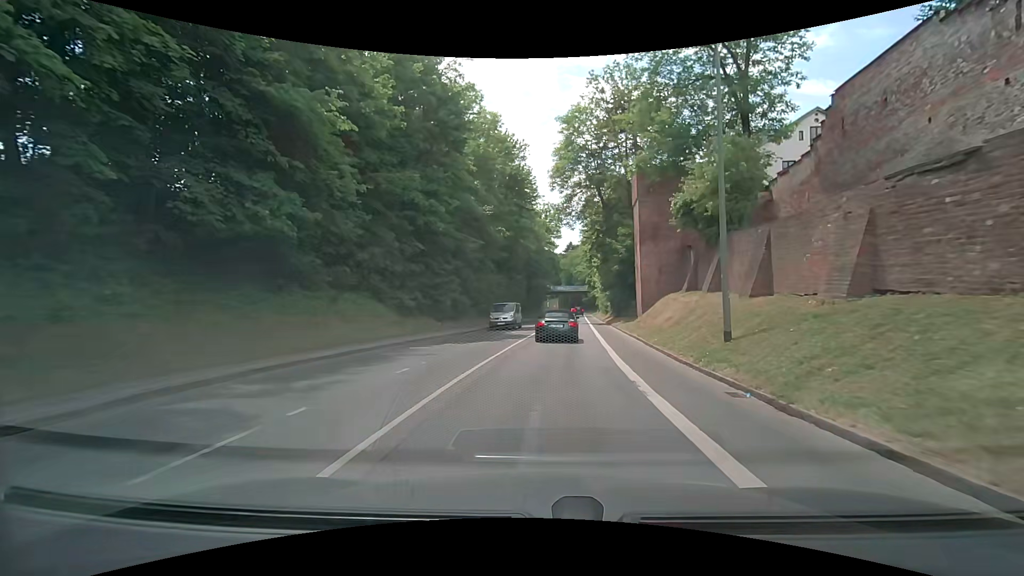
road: secondary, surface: asphalt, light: Day
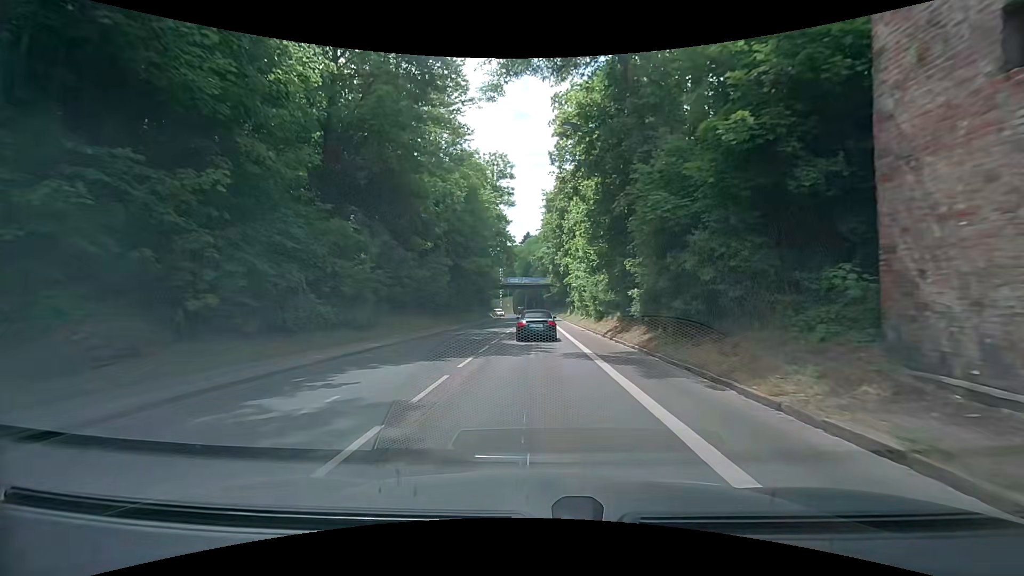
(+2.3, +33.9) m; +6°
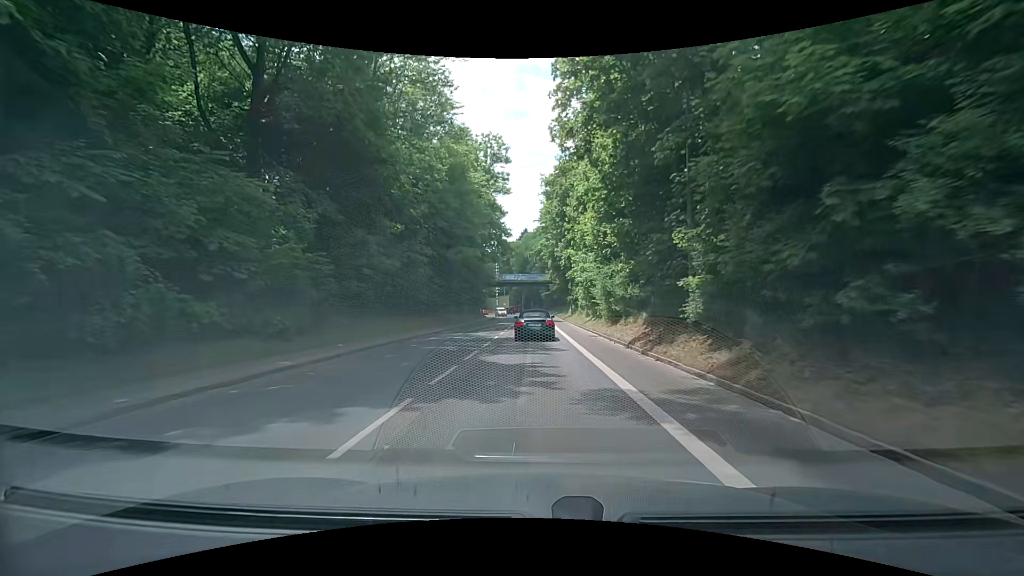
(-0.1, +7.2) m; 0°
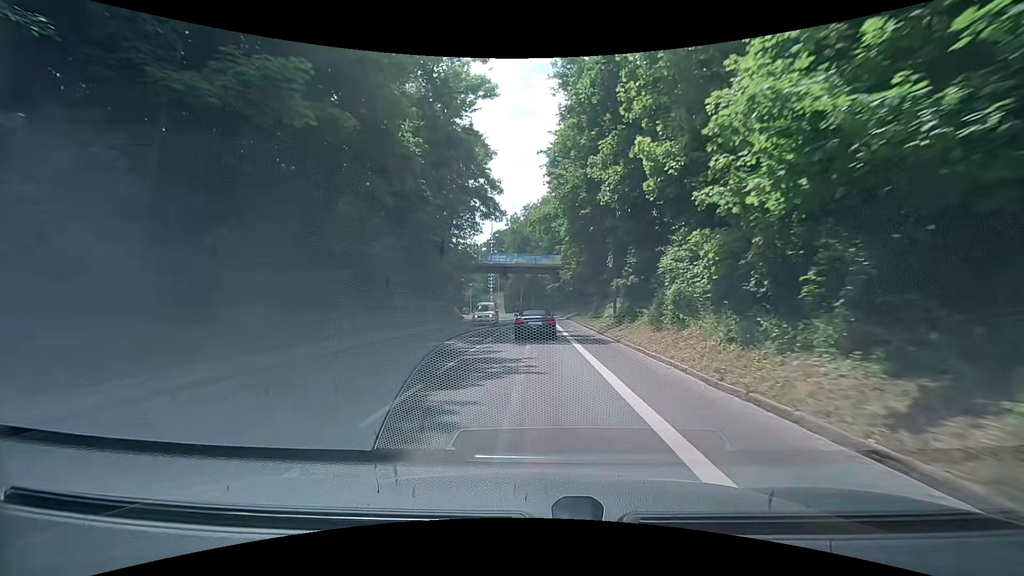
(-0.4, +30.2) m; -1°
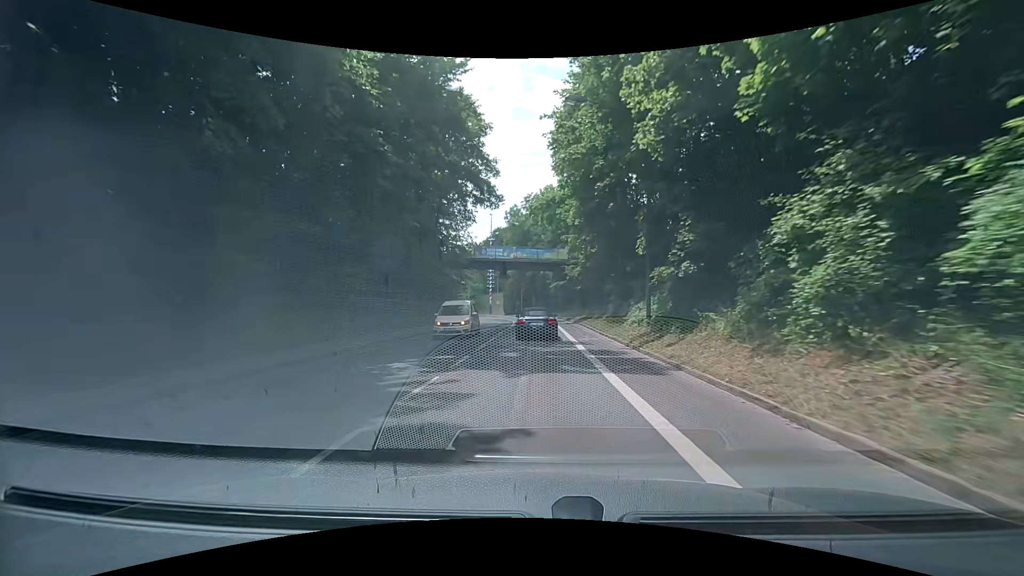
(0.0, +7.6) m; 0°
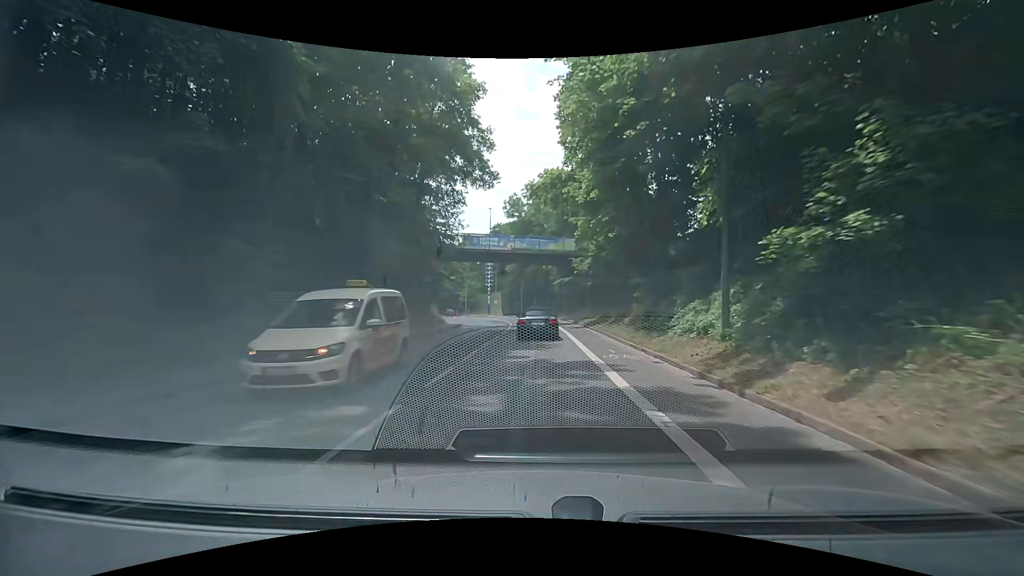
(+0.1, +7.5) m; +2°
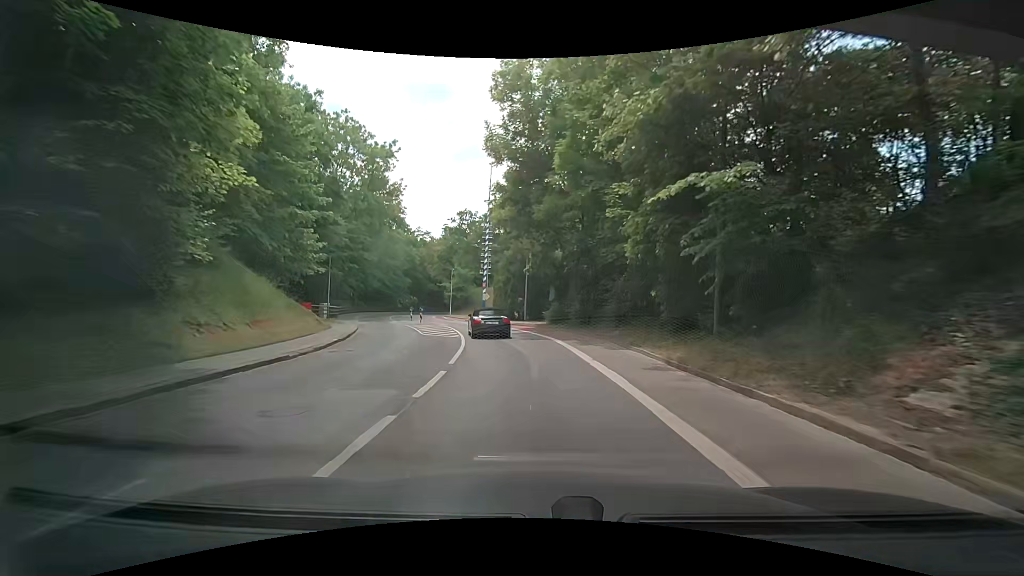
(-1.3, +36.7) m; -3°
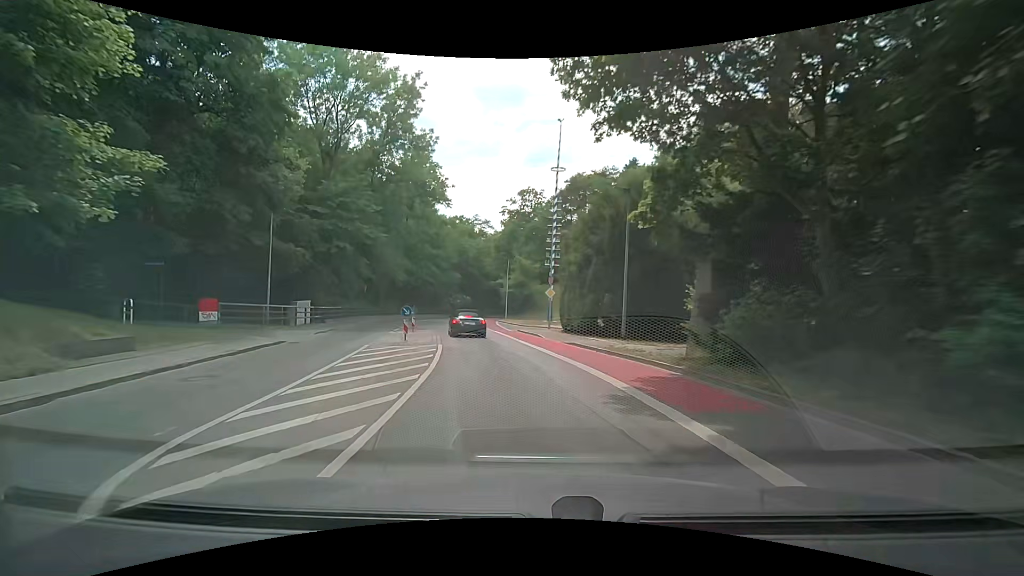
(-1.4, +21.2) m; -8°
(-1, +10) (-2, +20) (-4, +30) (-6, +40) (-8, +49) (-9, +59) (-10, +69) (-9, +79) (-7, +89) (-5, +99) m
